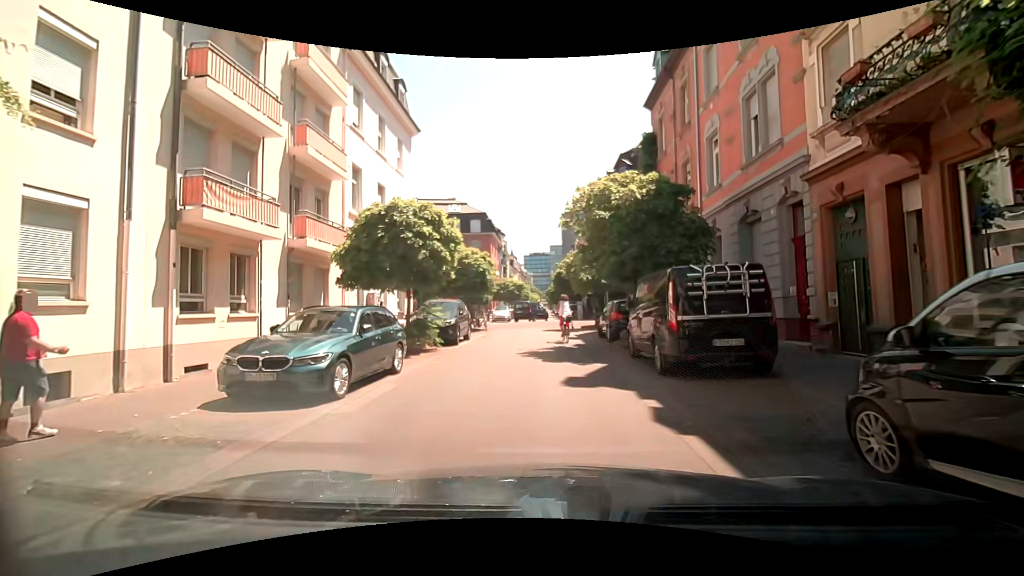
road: residential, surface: asphalt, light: Day
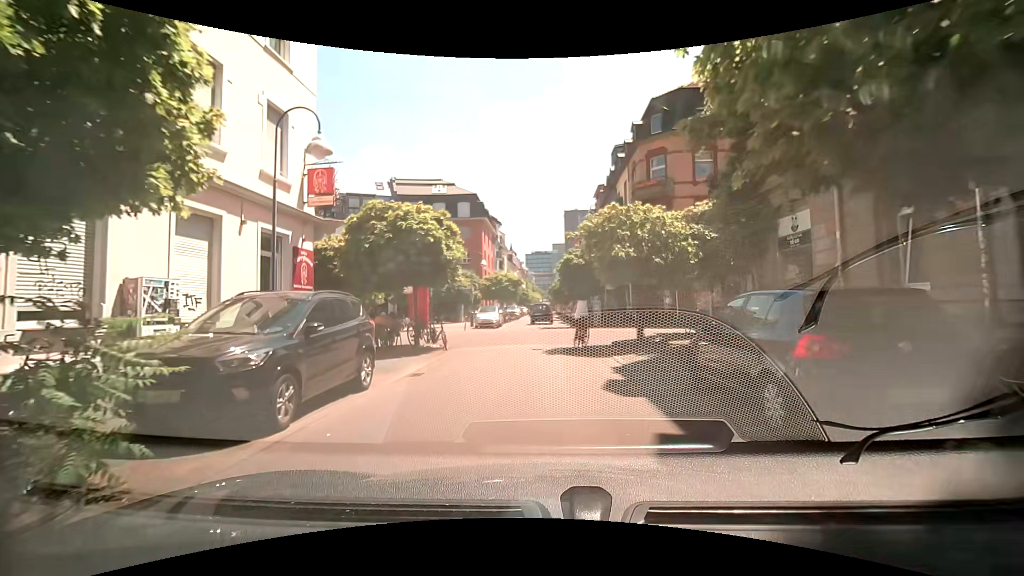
(0.0, +12.3) m; +1°
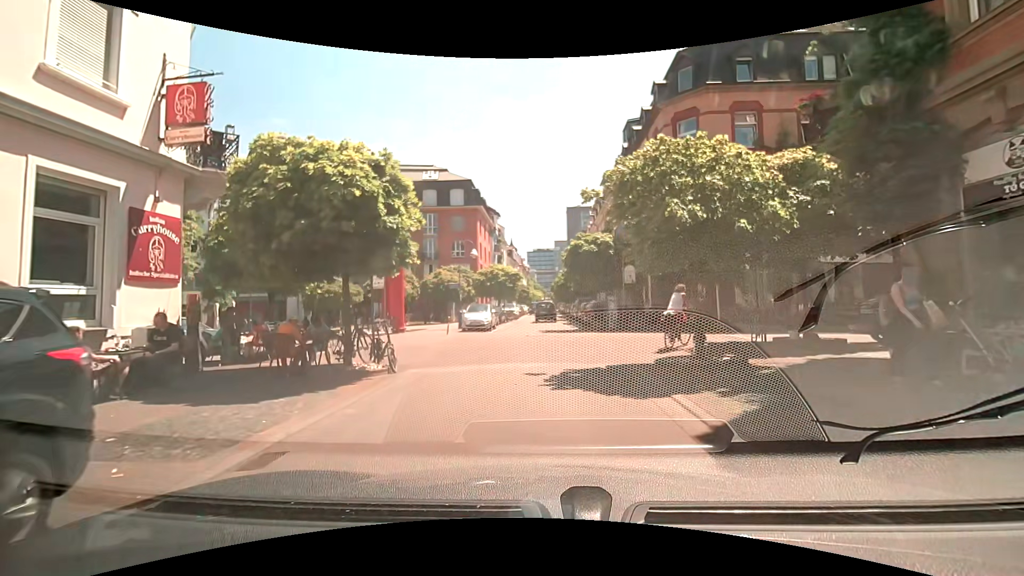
(-0.1, +5.9) m; -1°
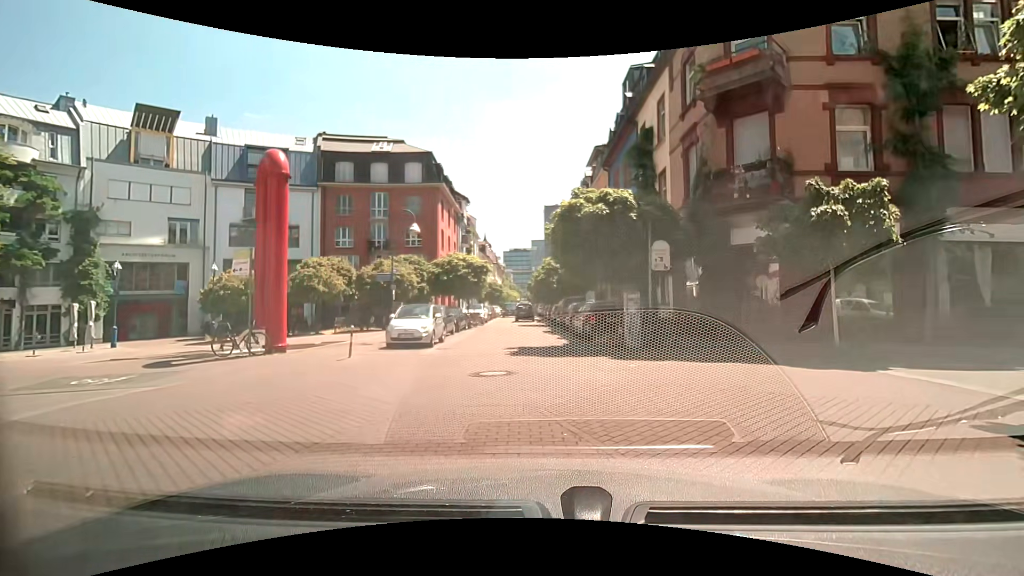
(0.0, +9.7) m; +4°
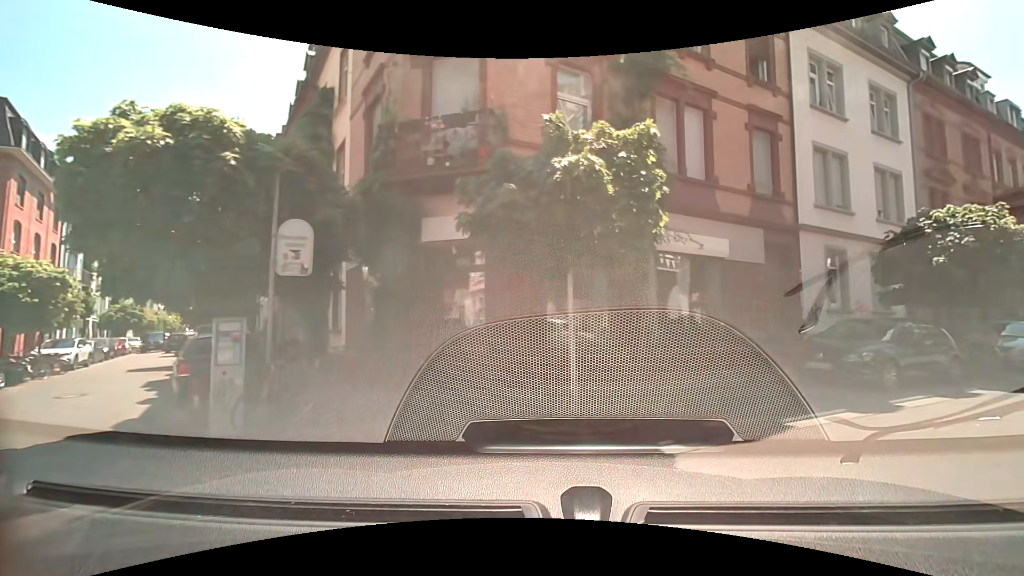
(+1.4, +6.6) m; +32°
